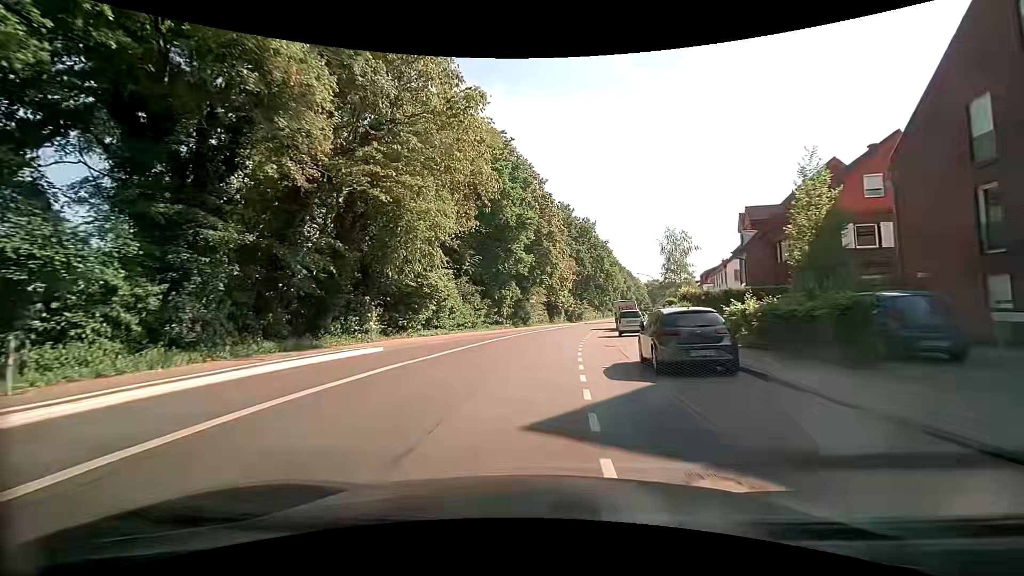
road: tertiary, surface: asphalt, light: Day
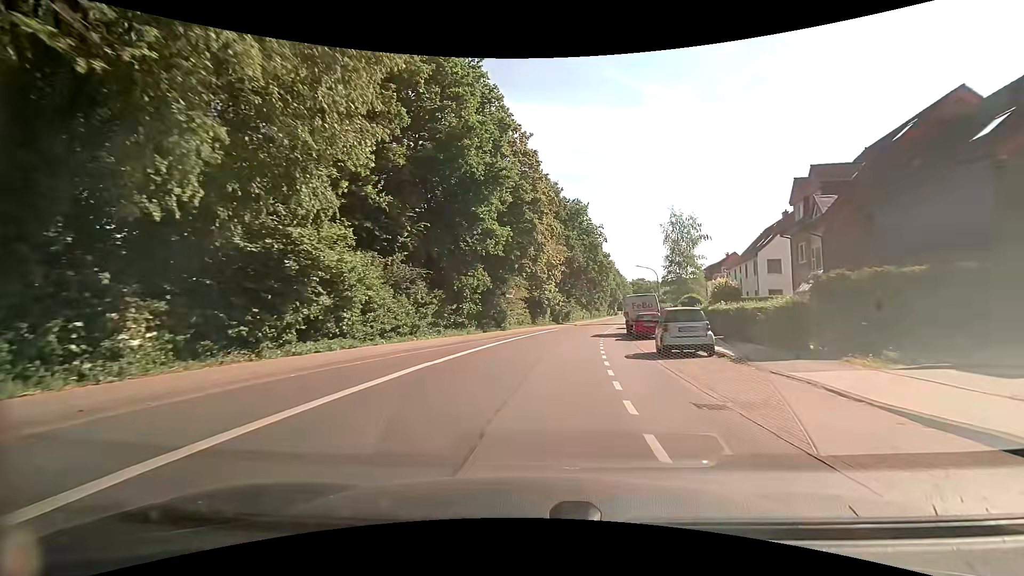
(+0.3, +14.1) m; +2°
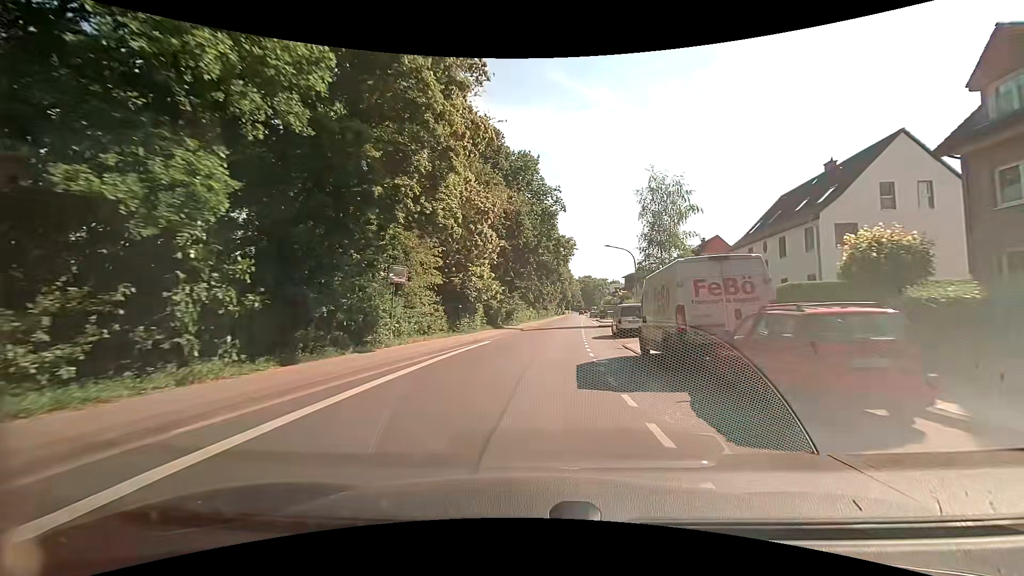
(+1.3, +21.2) m; +6°
(0, +10) (+1, +20) (+2, +30) (+3, +40) (+4, +50) (+4, +60) (+5, +70) (+6, +80) (+7, +90) (+8, +100) m
